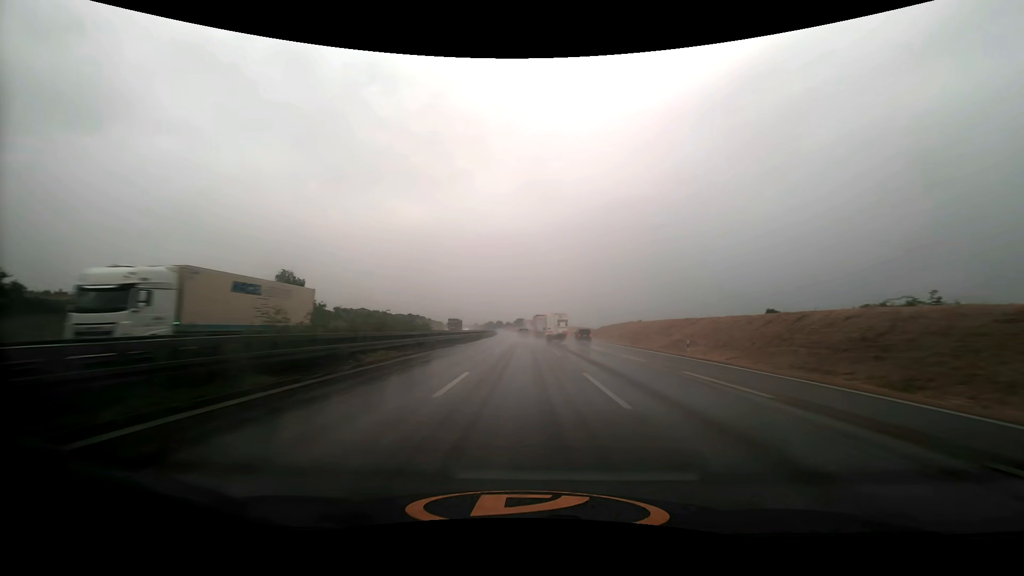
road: motorway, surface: asphalt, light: Day
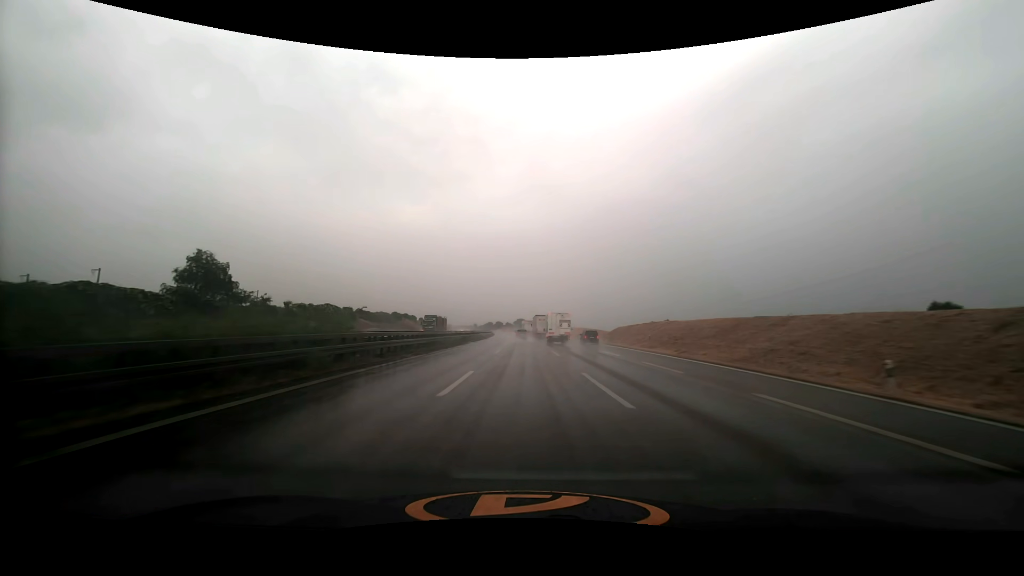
(0.0, +17.6) m; 0°
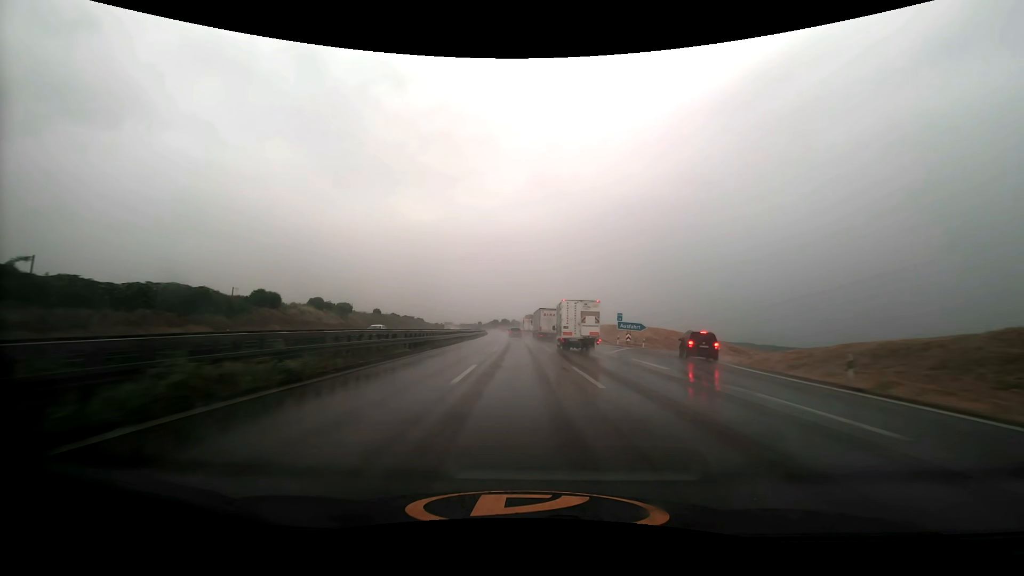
(-0.5, +70.4) m; -1°
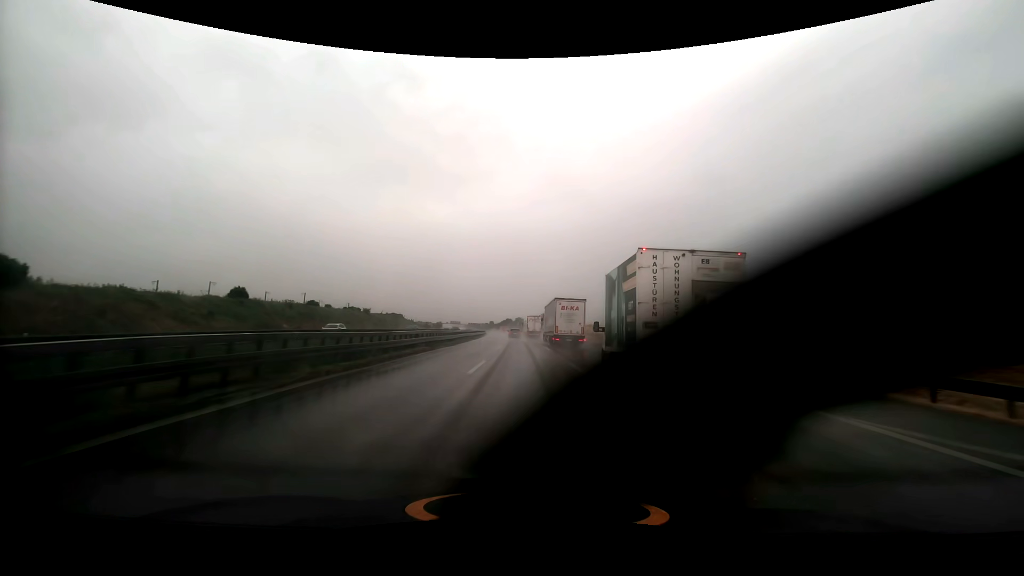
(-1.2, +69.3) m; -2°
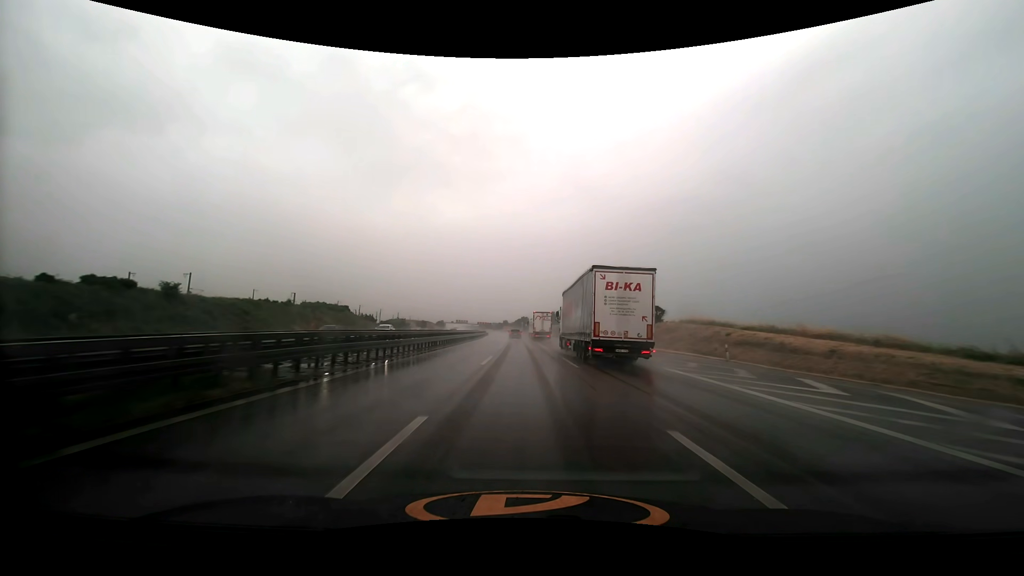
(-1.1, +69.0) m; -2°
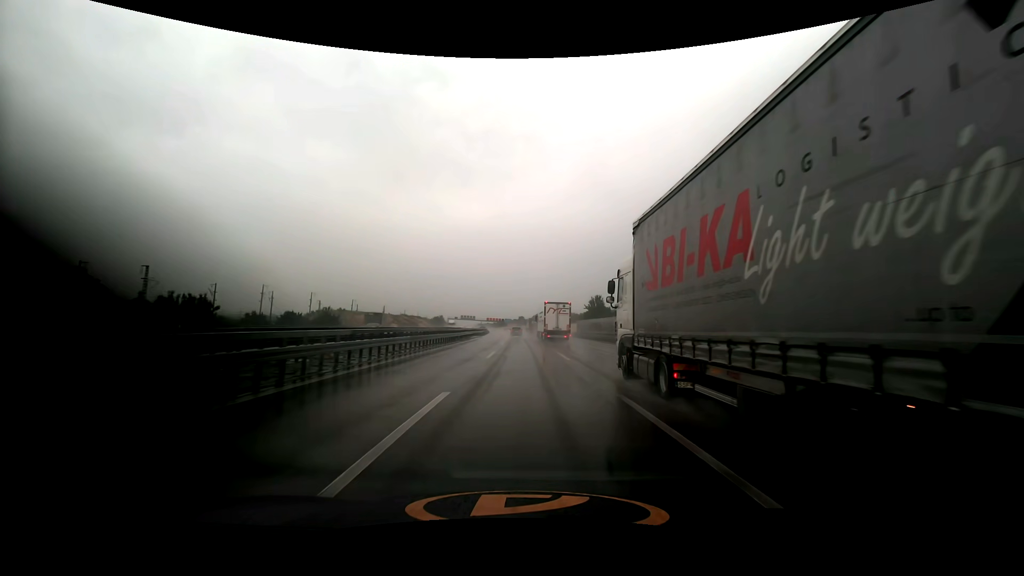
(-1.0, +69.6) m; -2°
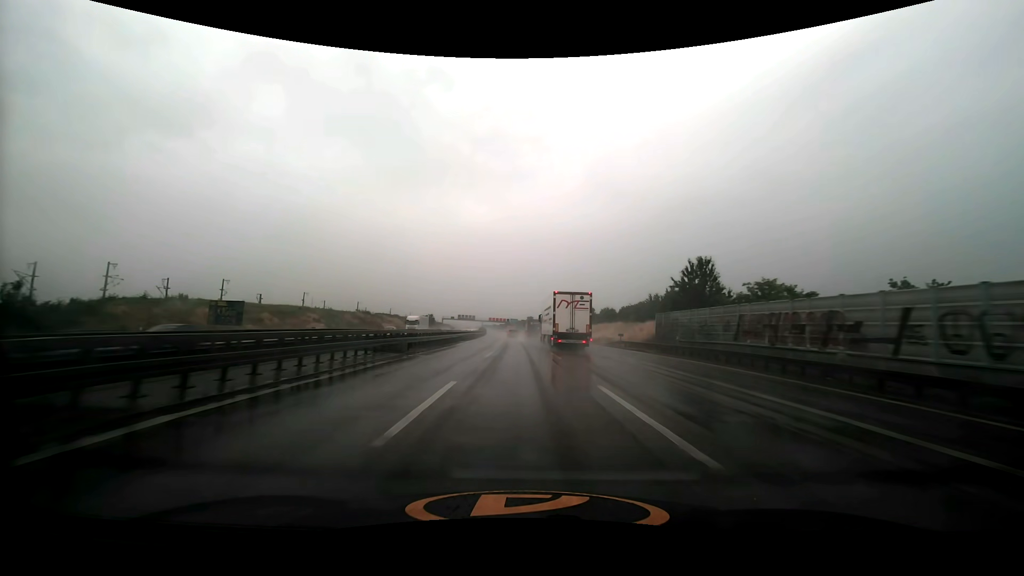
(-0.6, +51.9) m; -1°
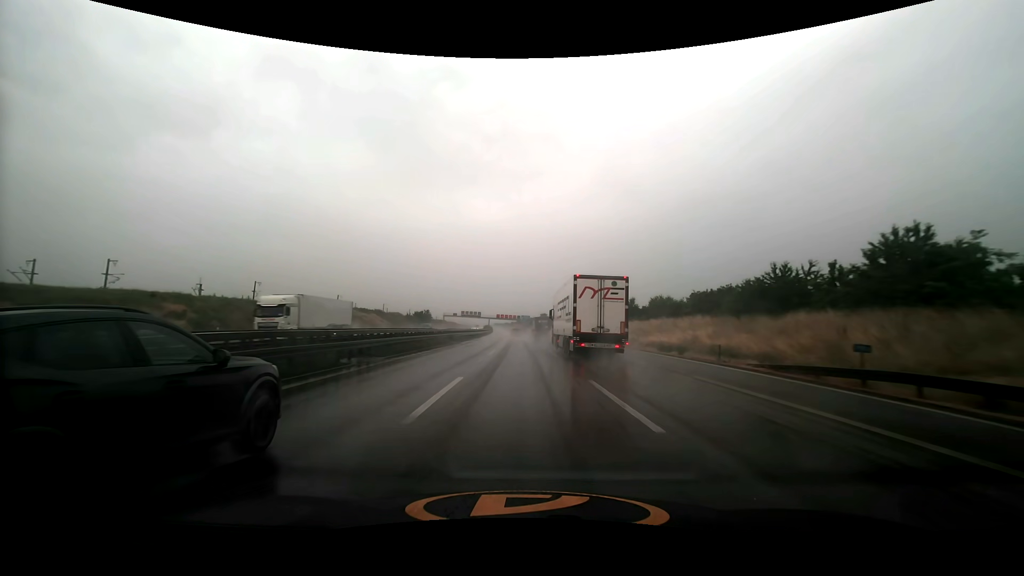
(-0.4, +34.6) m; -1°
(0, +10) (0, +20) (0, +30) (0, +40) (-1, +50) (-1, +60) (-1, +70) (-2, +80) (-2, +90) (-2, +100) m
